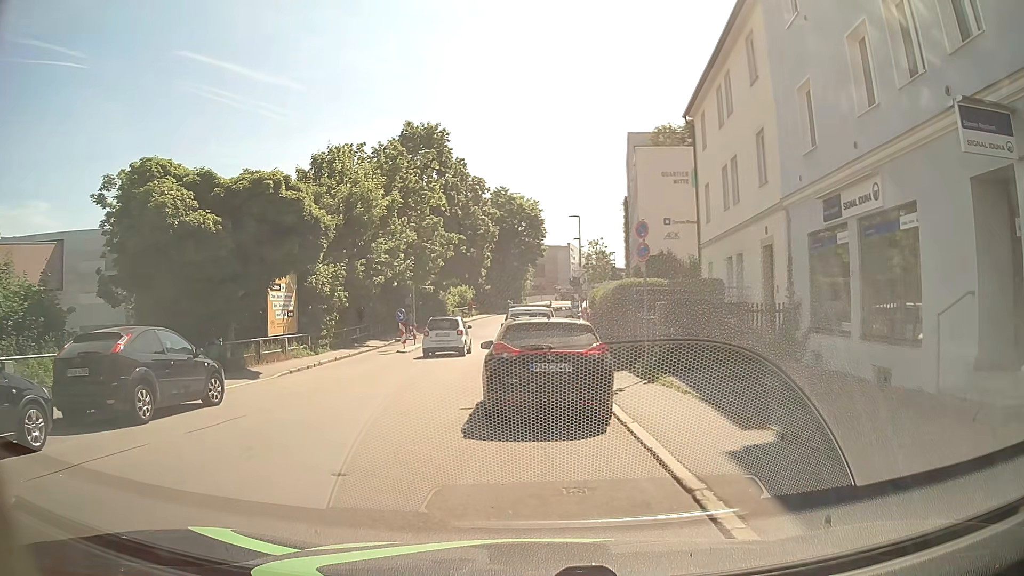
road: residential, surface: asphalt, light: Day
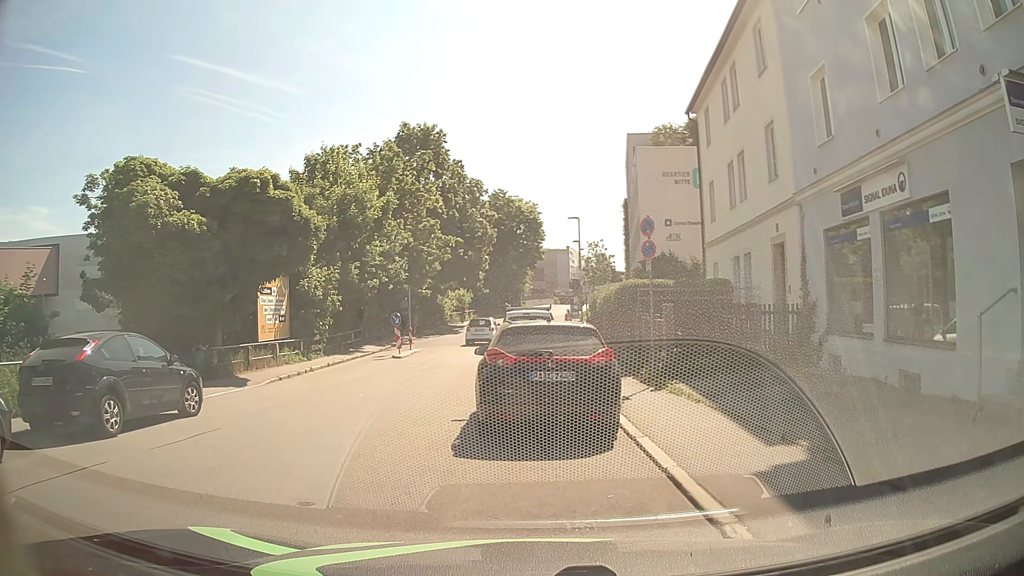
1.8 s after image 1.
(0.0, +0.9) m; 0°
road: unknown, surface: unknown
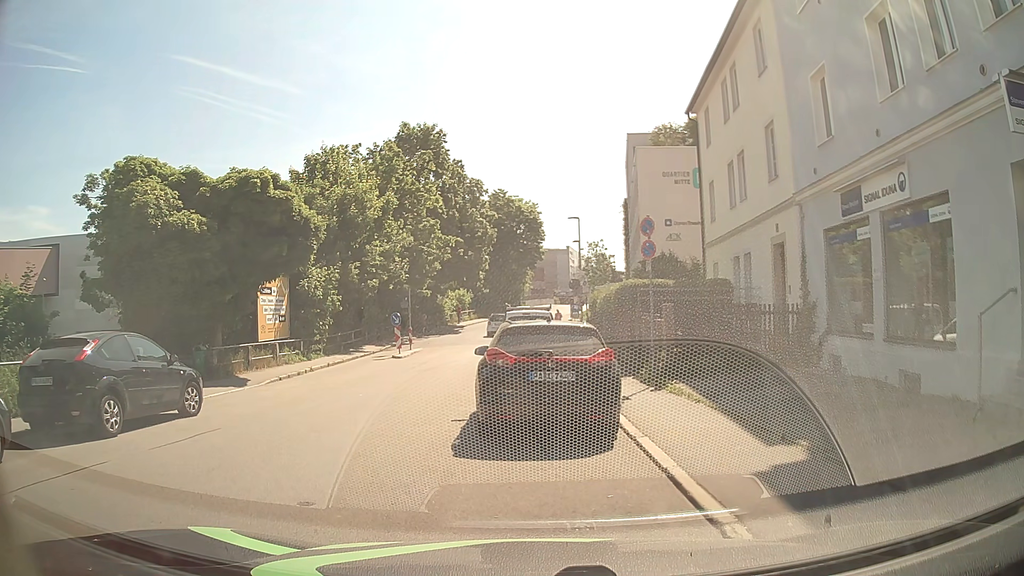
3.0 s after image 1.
(0.0, 0.0) m; 0°
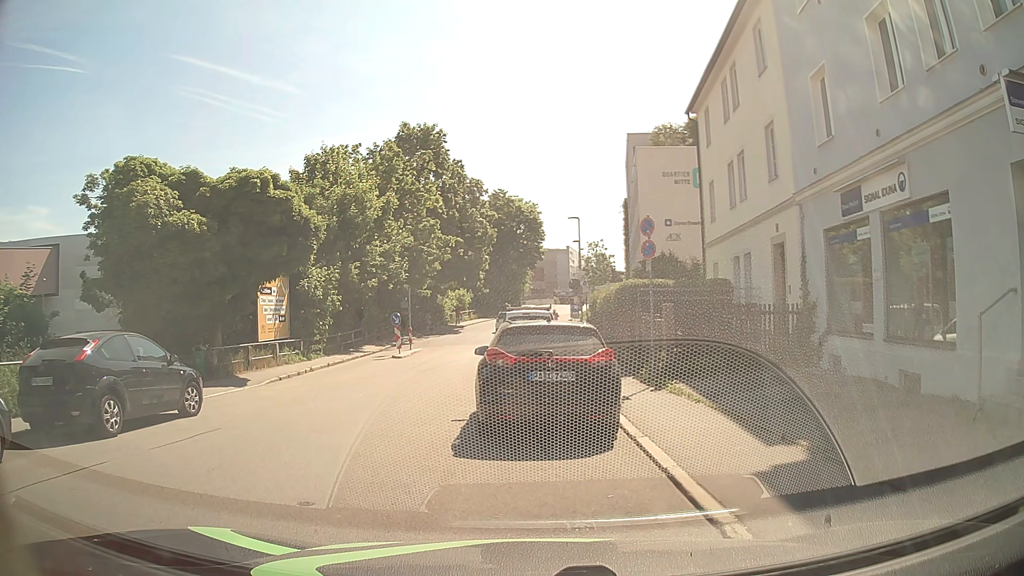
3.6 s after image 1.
(0.0, 0.0) m; 0°
